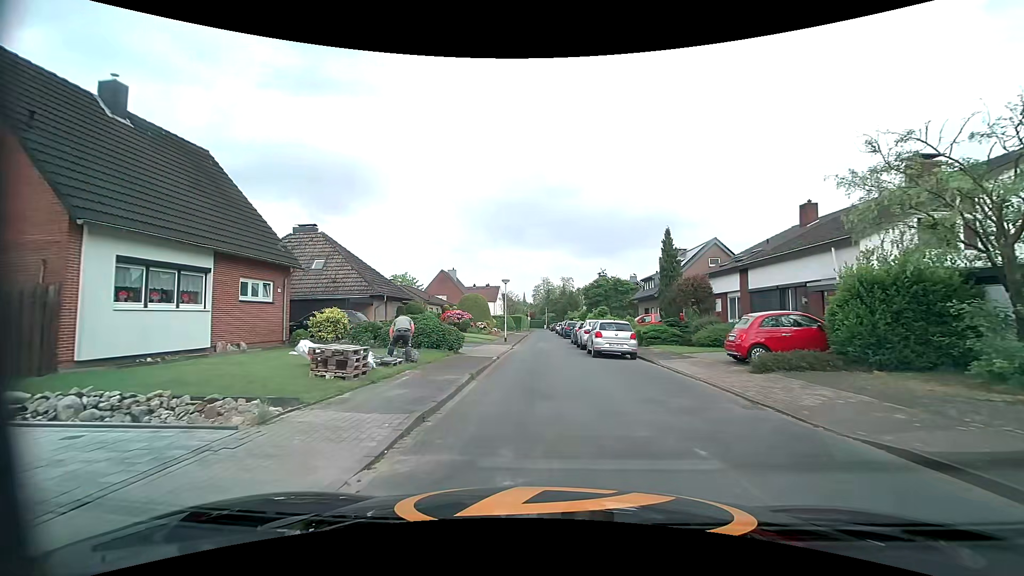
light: Day
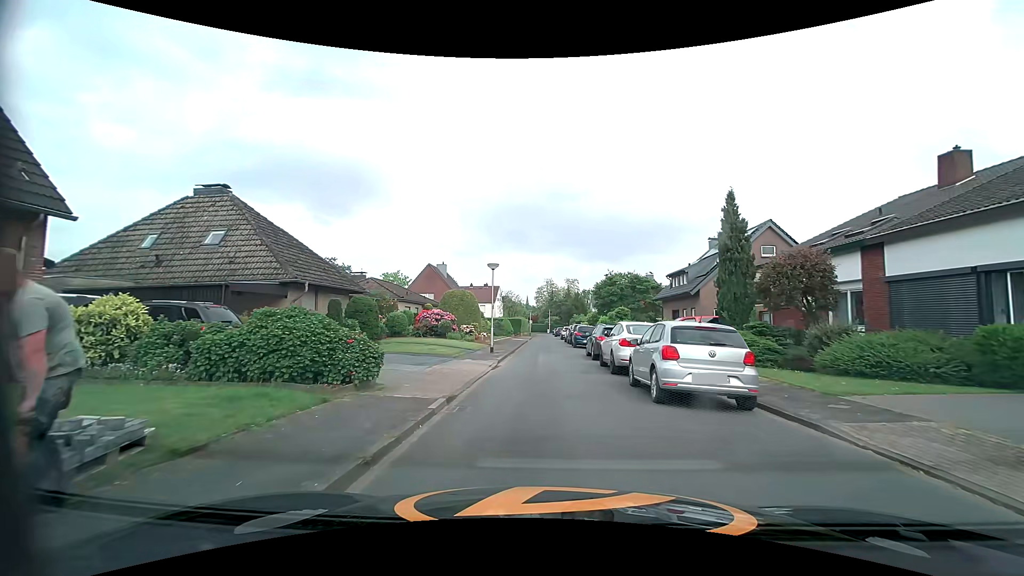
(0.0, +10.4) m; 0°
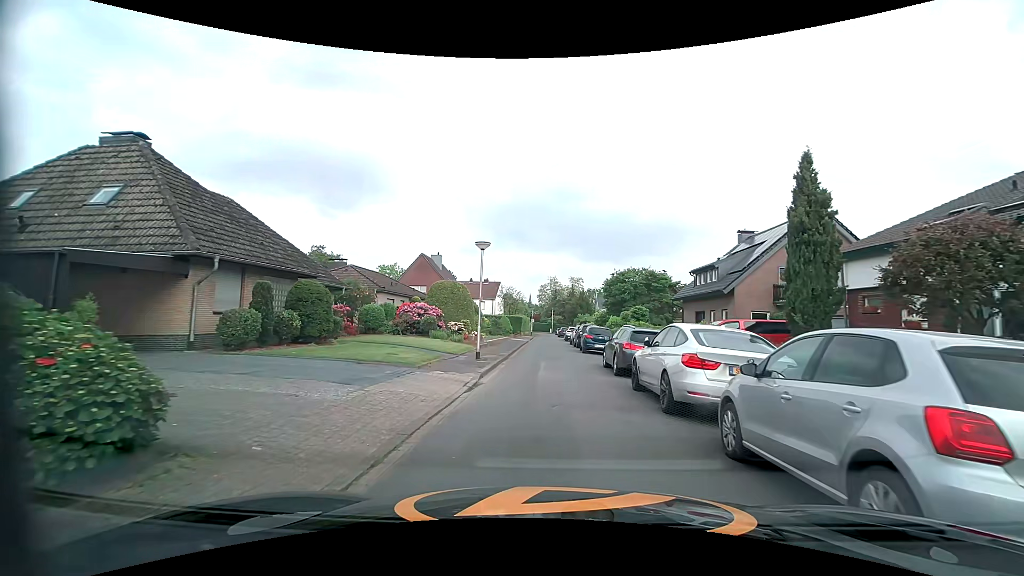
(-0.1, +5.8) m; -1°
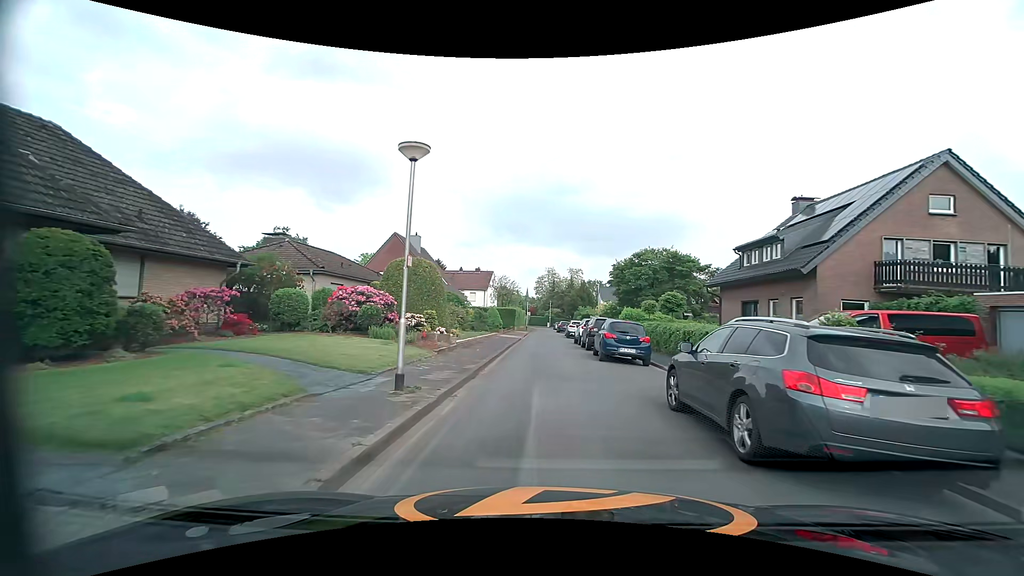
(0.0, +9.5) m; 0°
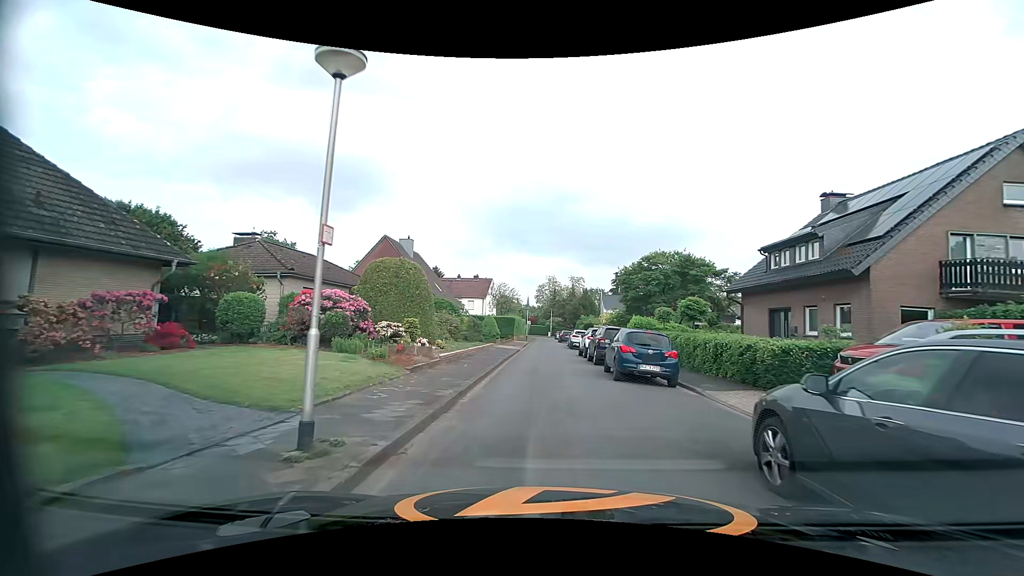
(0.0, +3.4) m; 0°
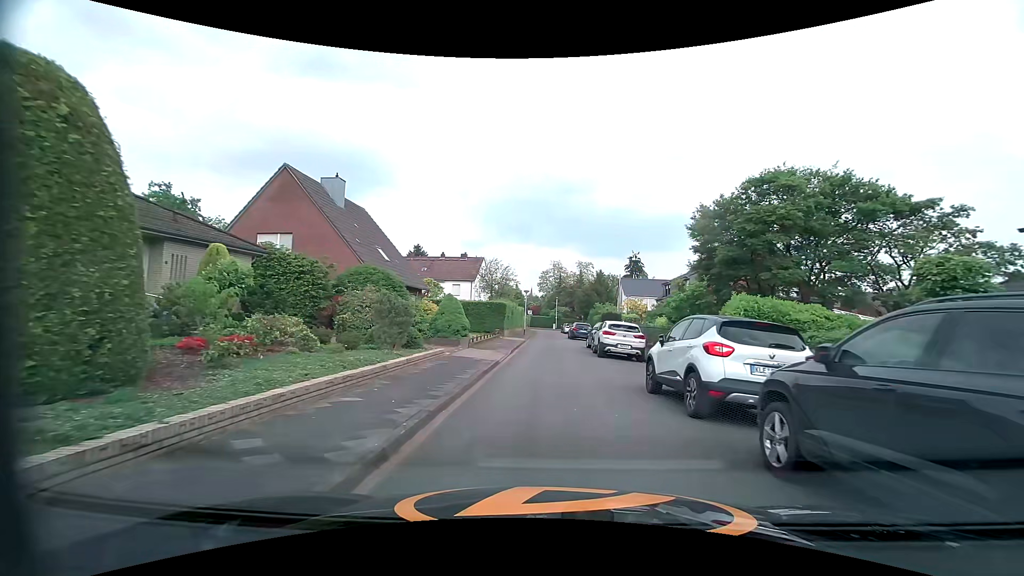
(-0.2, +17.9) m; -1°
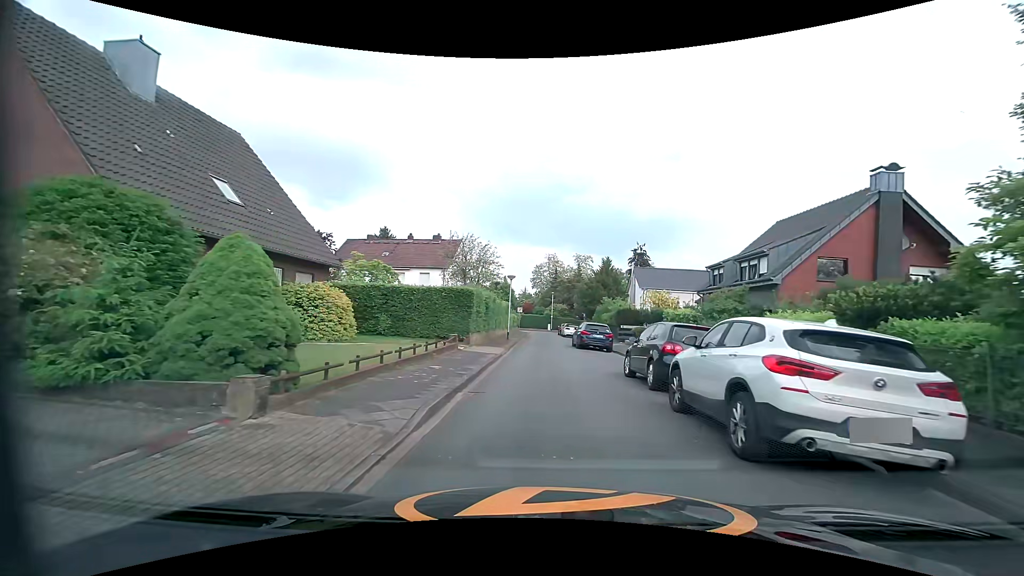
(+0.2, +15.1) m; +1°
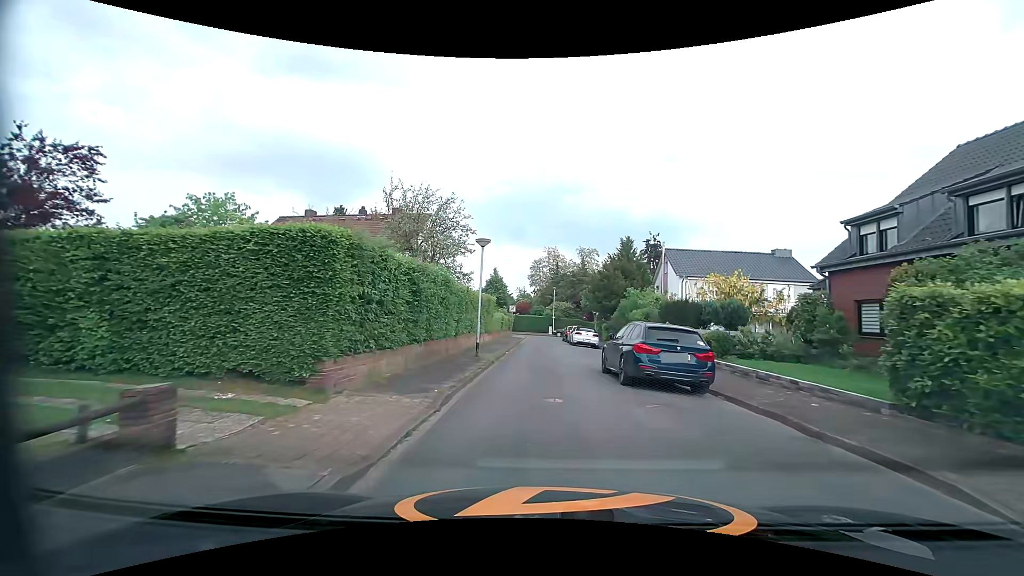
(+0.1, +15.4) m; 0°
